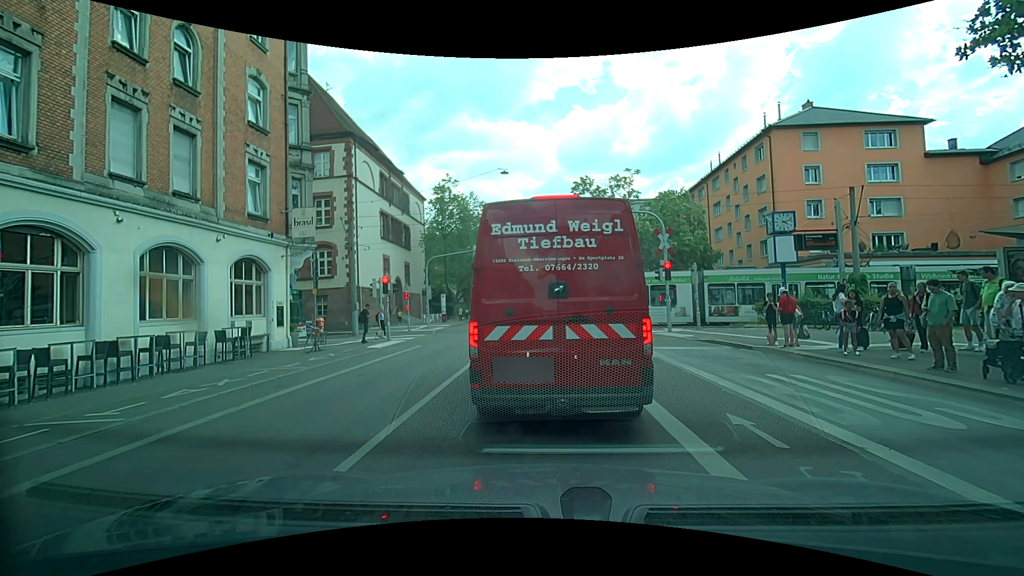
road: secondary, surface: asphalt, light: Day
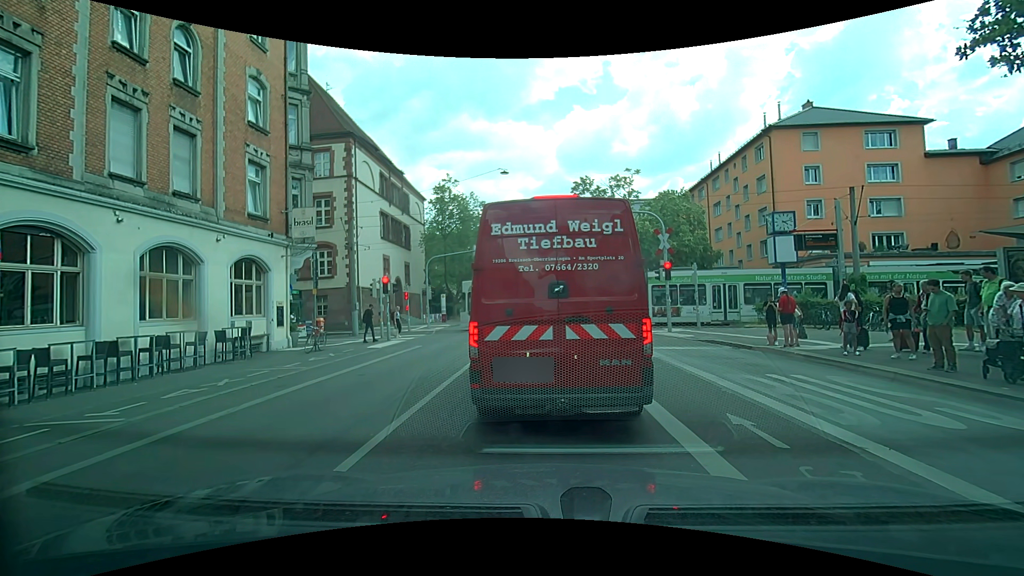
(0.0, 0.0) m; 0°
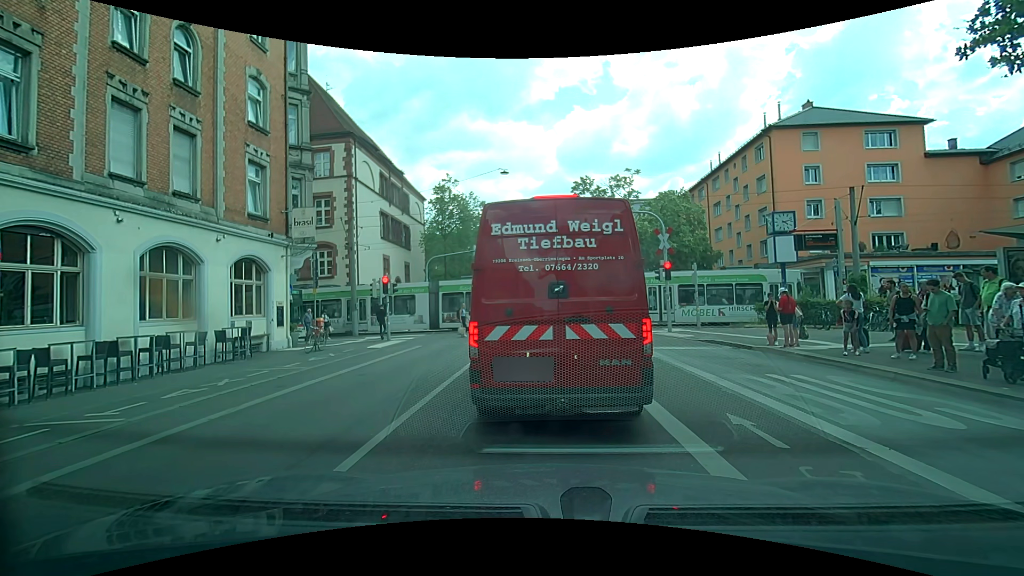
(0.0, 0.0) m; 0°
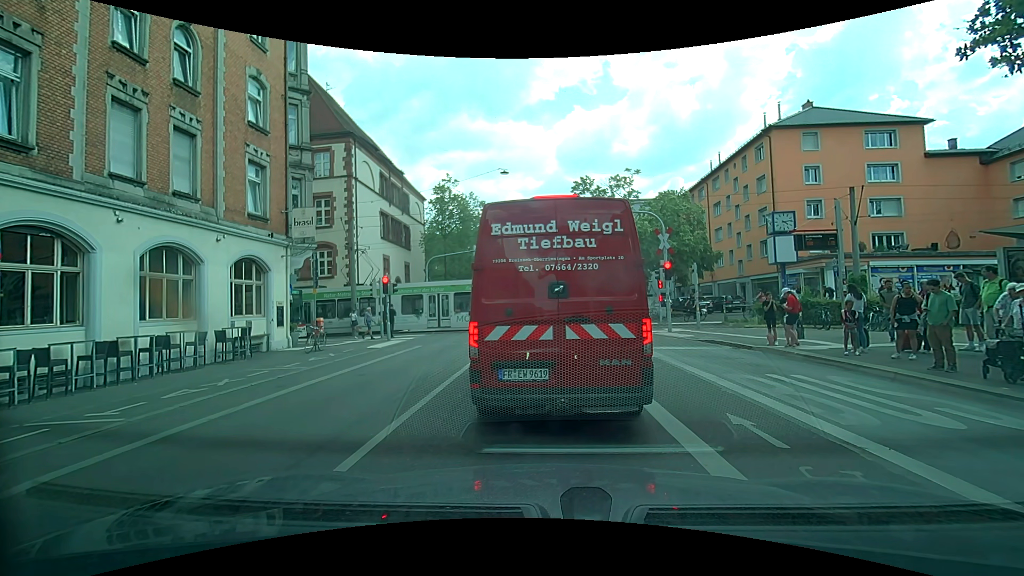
(0.0, 0.0) m; 0°
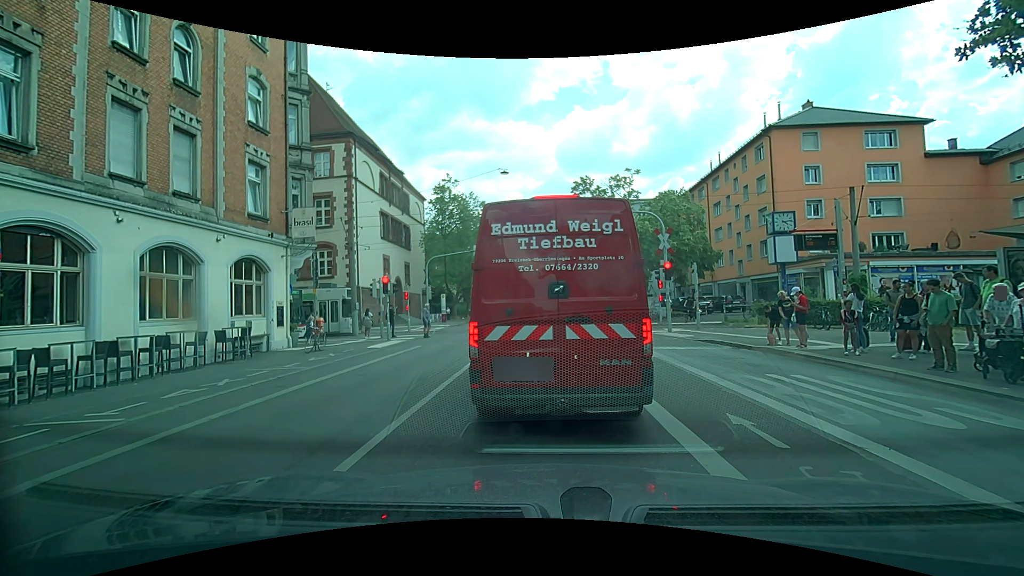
(0.0, 0.0) m; 0°
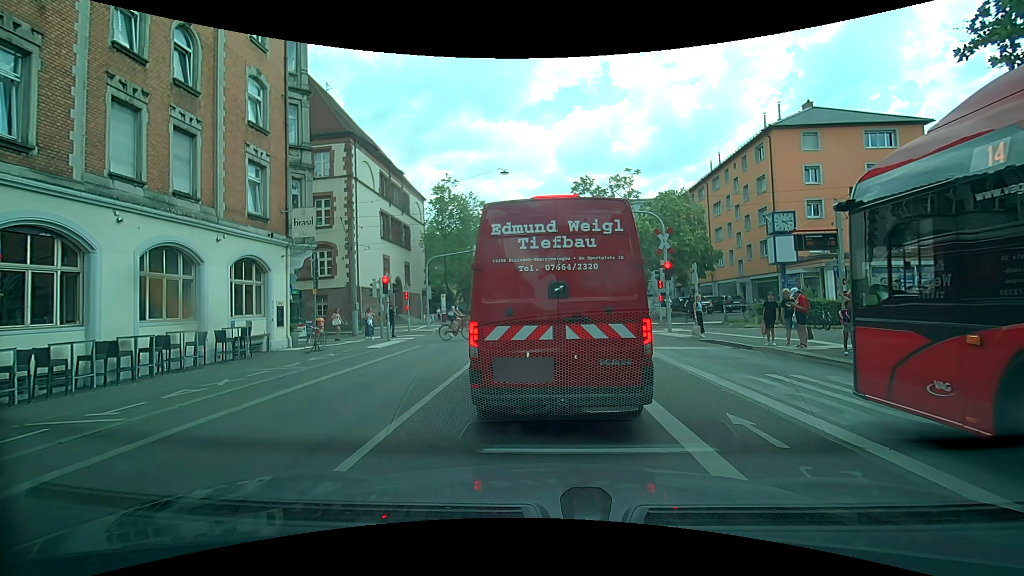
(0.0, 0.0) m; 0°
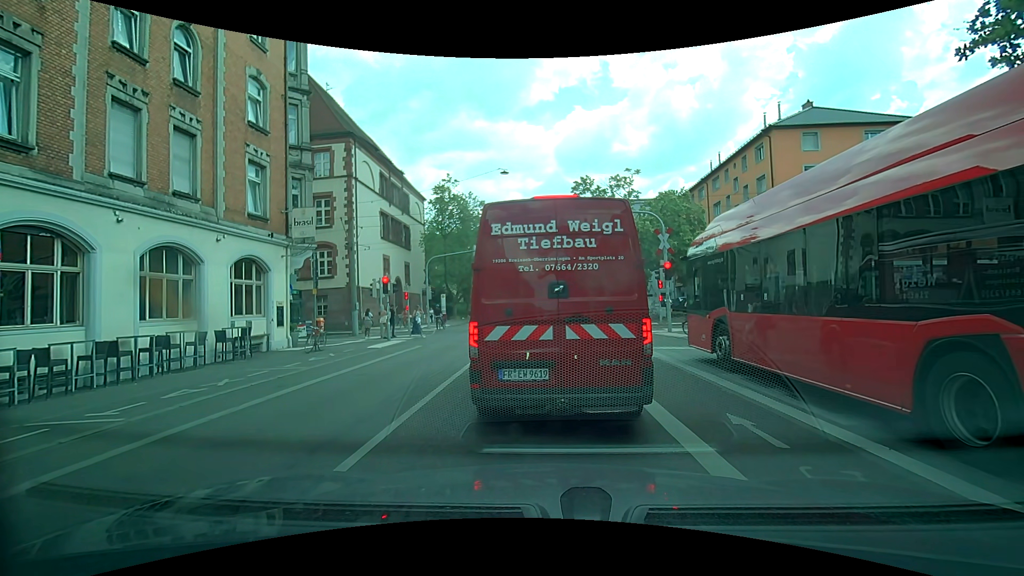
(0.0, 0.0) m; 0°
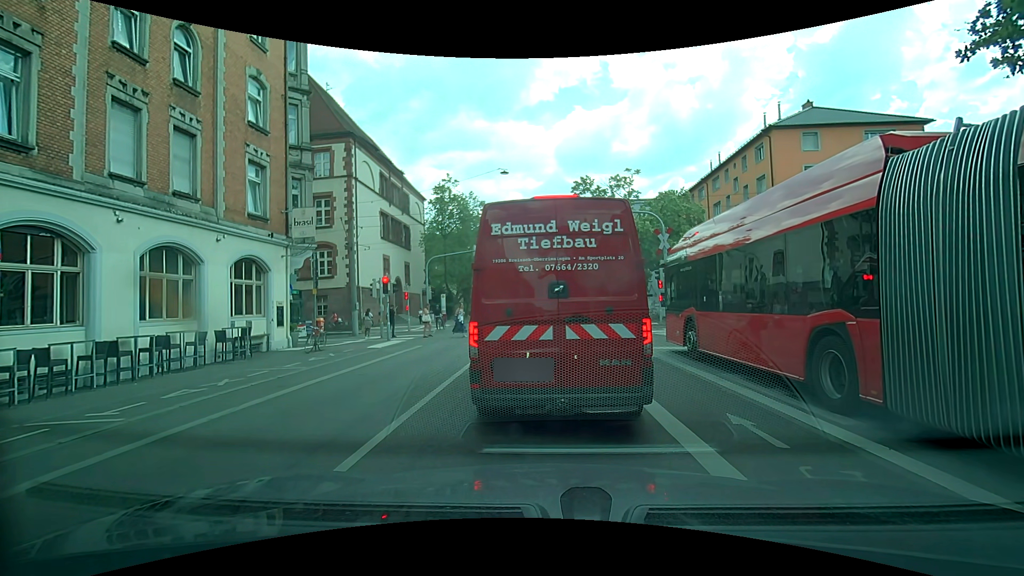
(0.0, 0.0) m; 0°
(+1, +10) (+1, +20) (+2, +30) (+3, +40) (+4, +50) (+5, +60) (+5, +70) (+6, +80) (+6, +90) (+7, +100) m
